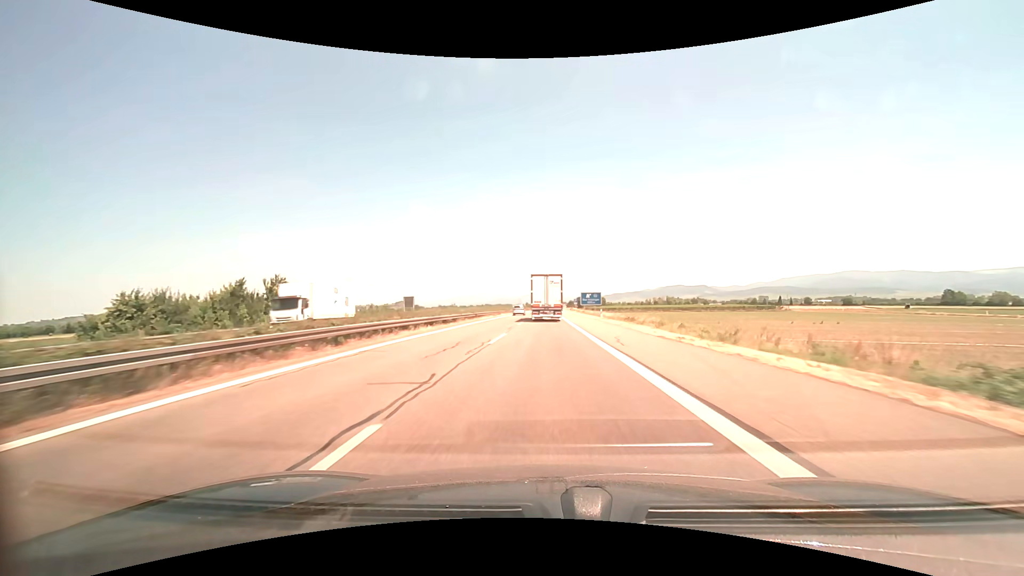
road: motorway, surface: asphalt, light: Day
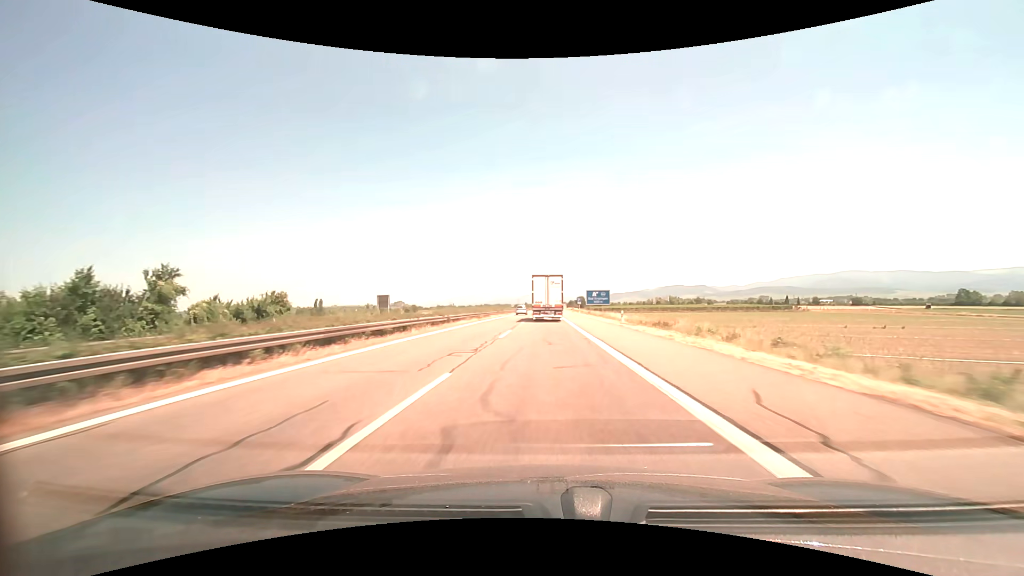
(0.0, +14.0) m; 0°
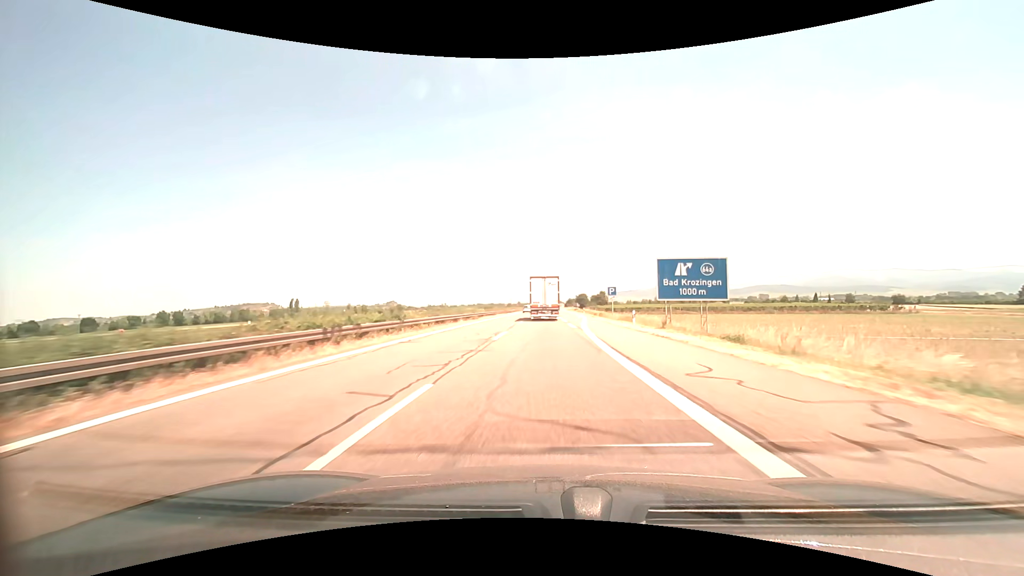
(+0.1, +55.4) m; 0°
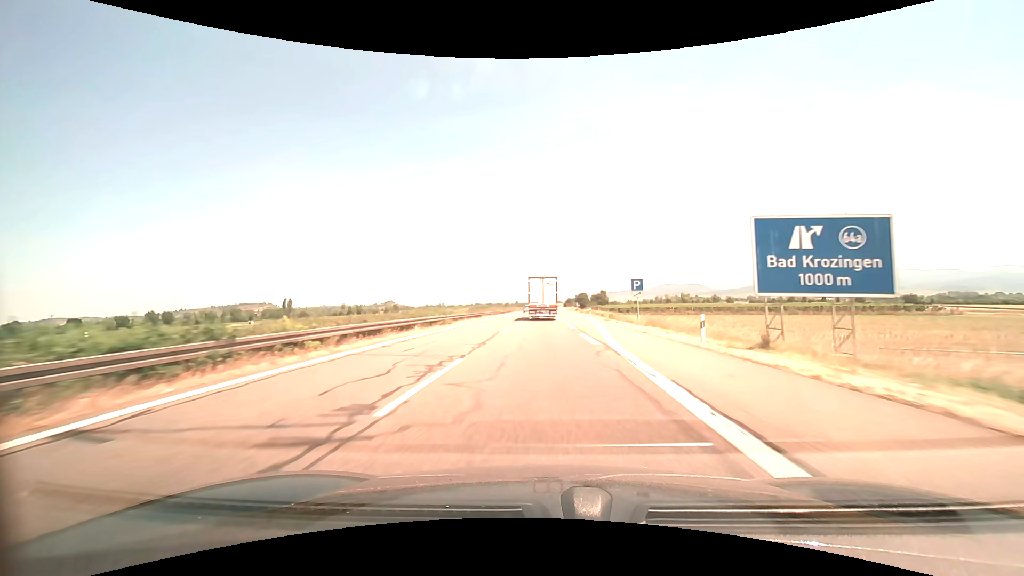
(0.0, +13.7) m; 0°
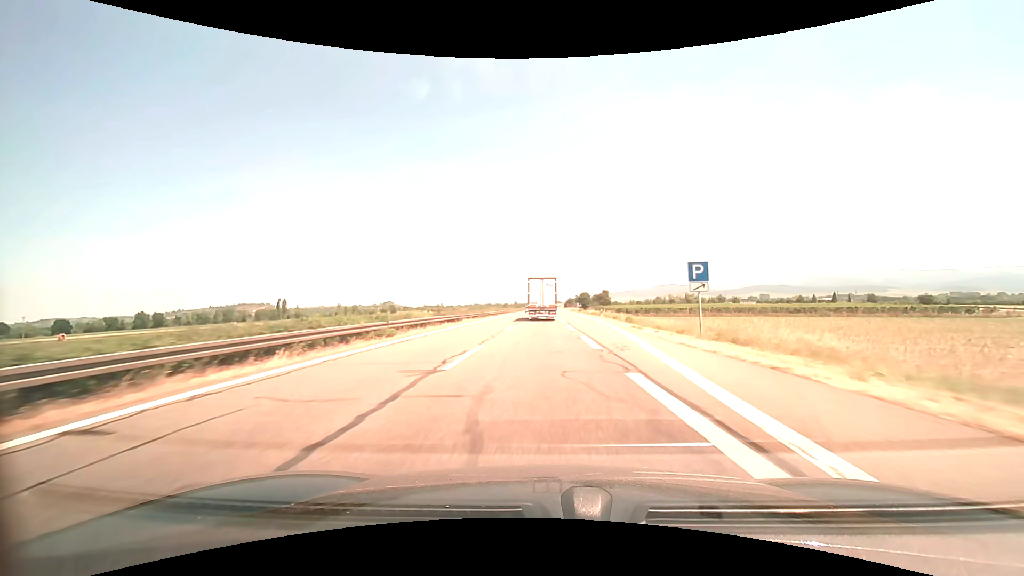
(0.0, +13.7) m; 0°
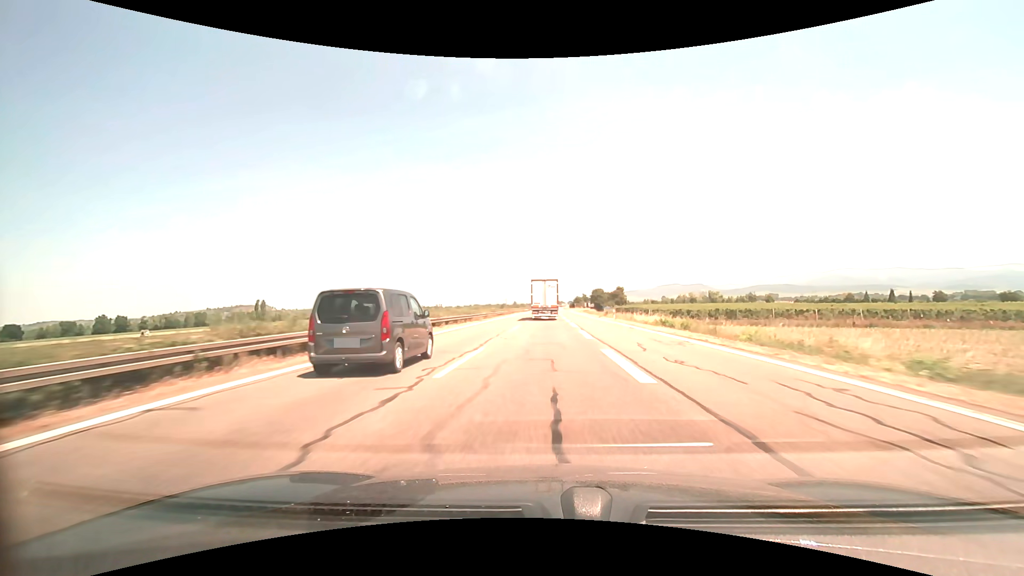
(-0.2, +54.9) m; 0°
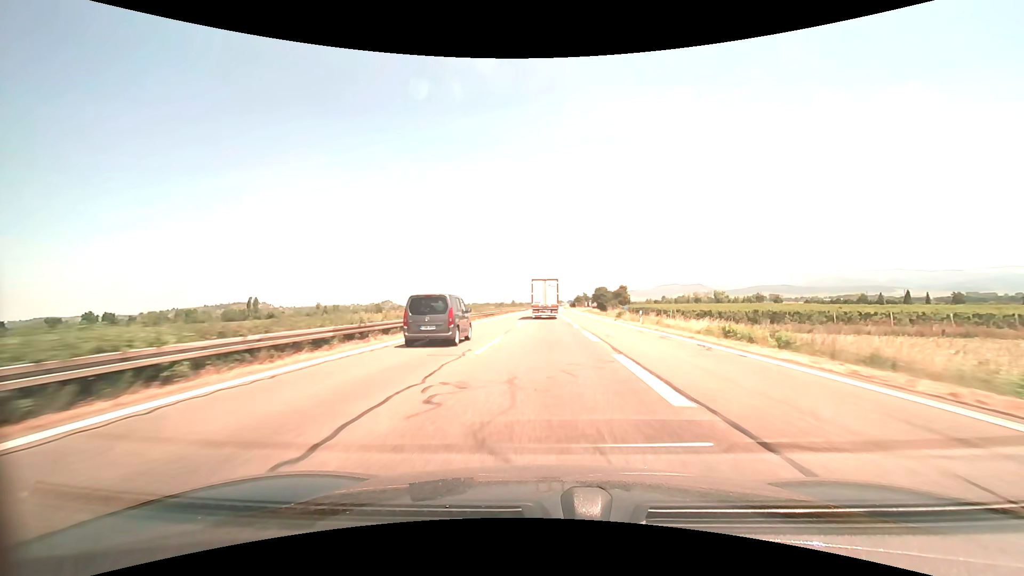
(0.0, +13.7) m; 0°
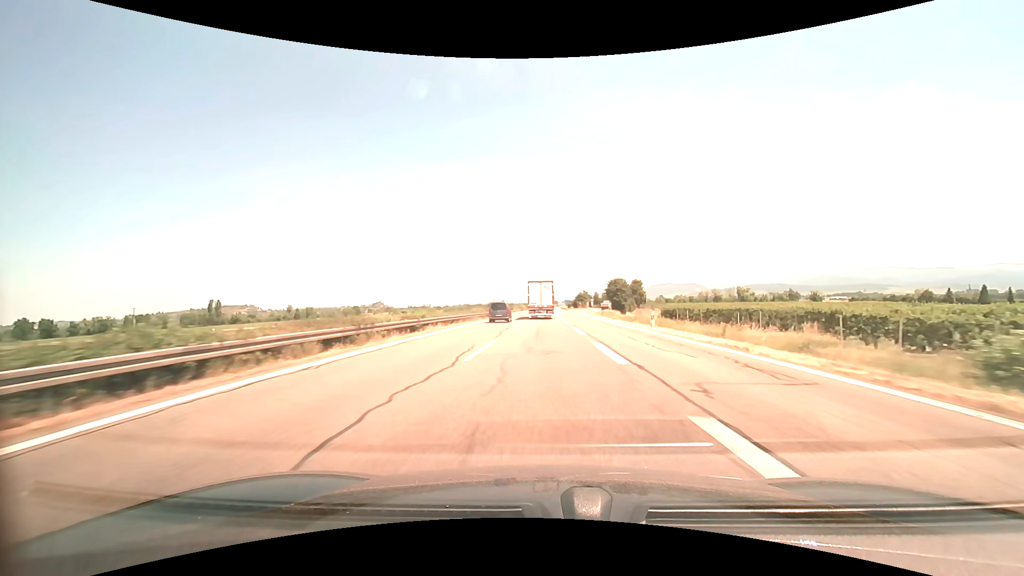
(+0.5, +55.1) m; +1°
(0, +10) (0, +20) (0, +30) (0, +40) (0, +50) (0, +60) (0, +70) (0, +80) (0, +90) (0, +100) m
